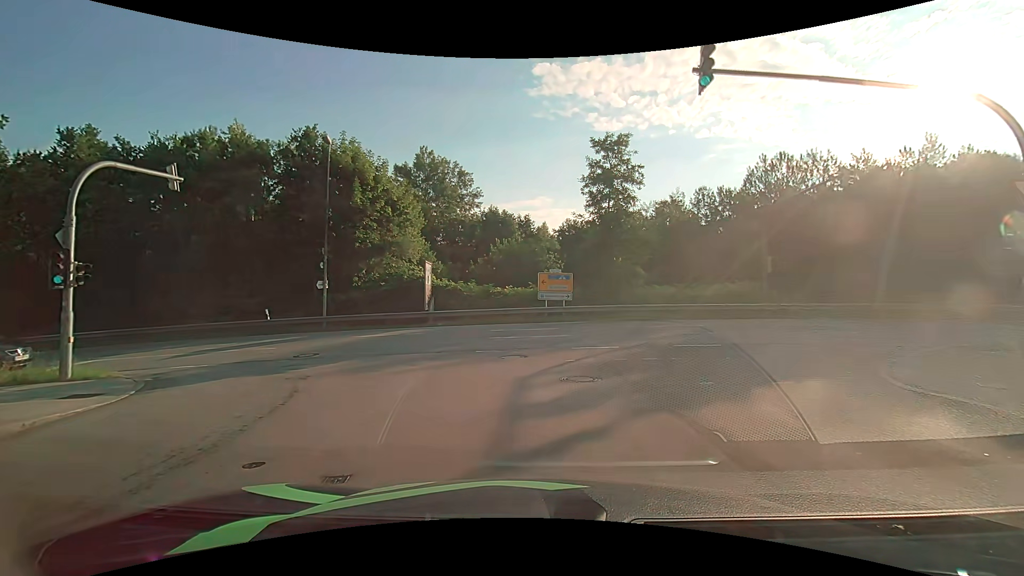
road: residential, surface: asphalt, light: Day
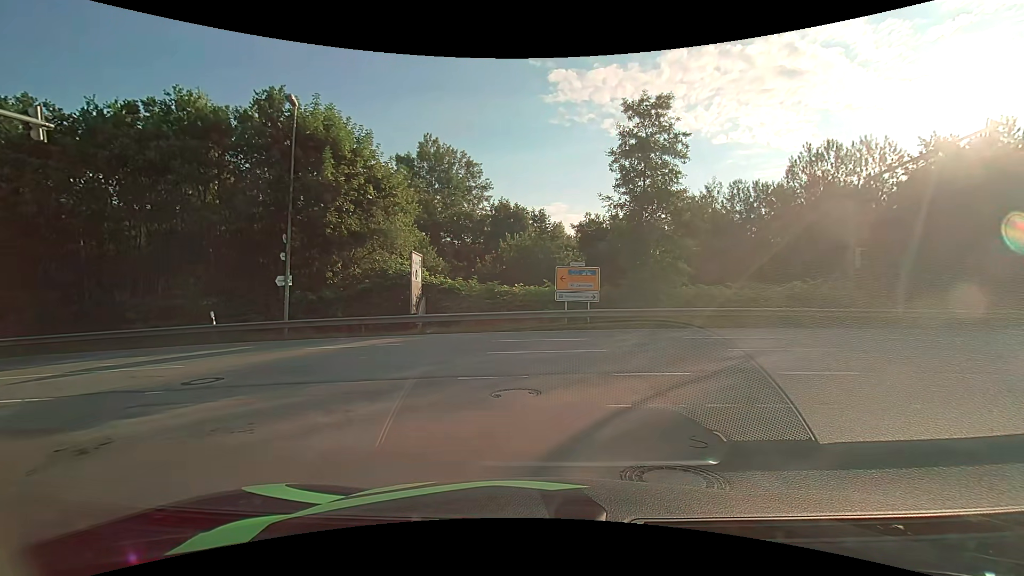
(-0.1, +5.9) m; -2°
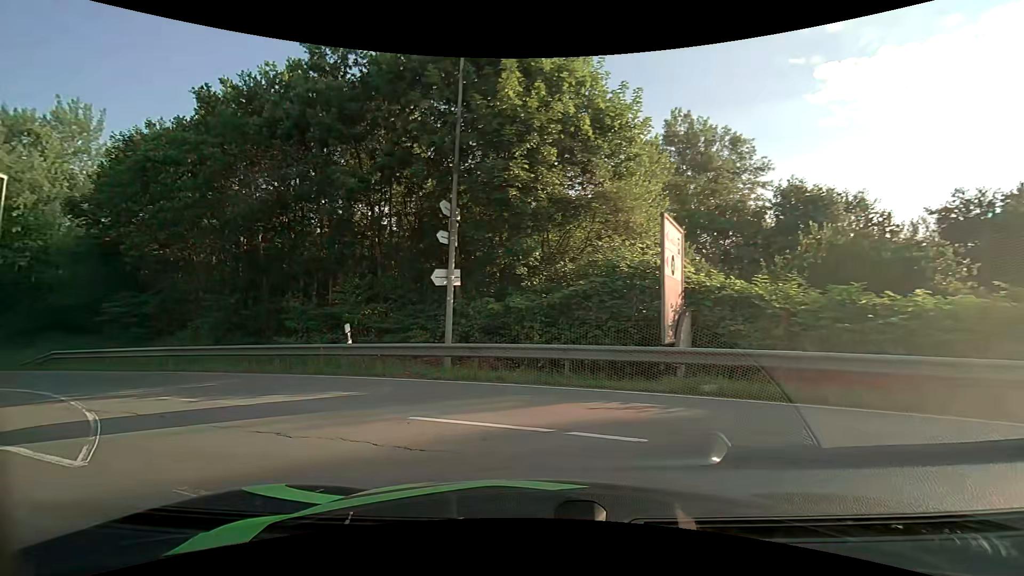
(-1.9, +10.7) m; -29°
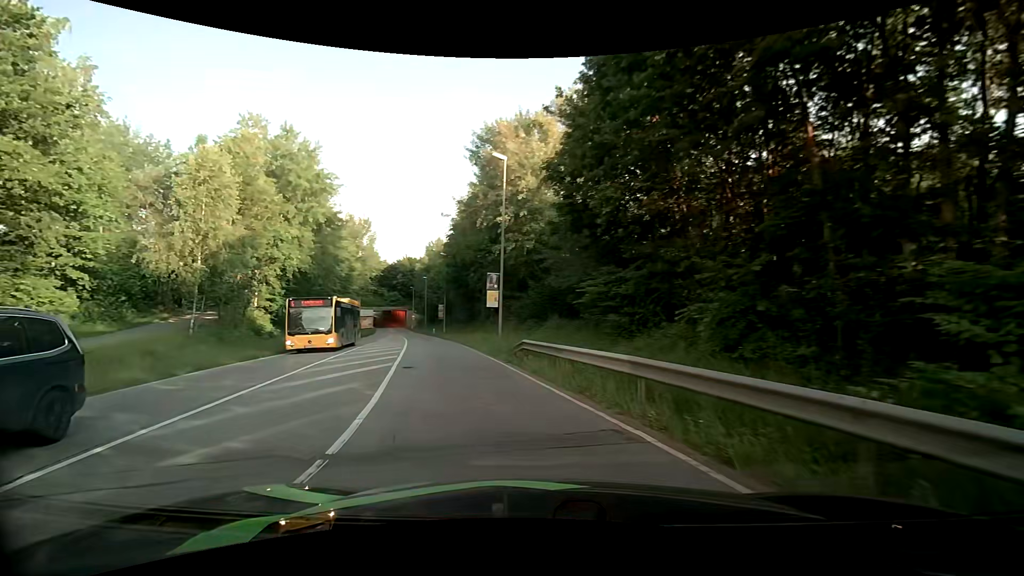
(-5.1, +11.3) m; -50°
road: secondary
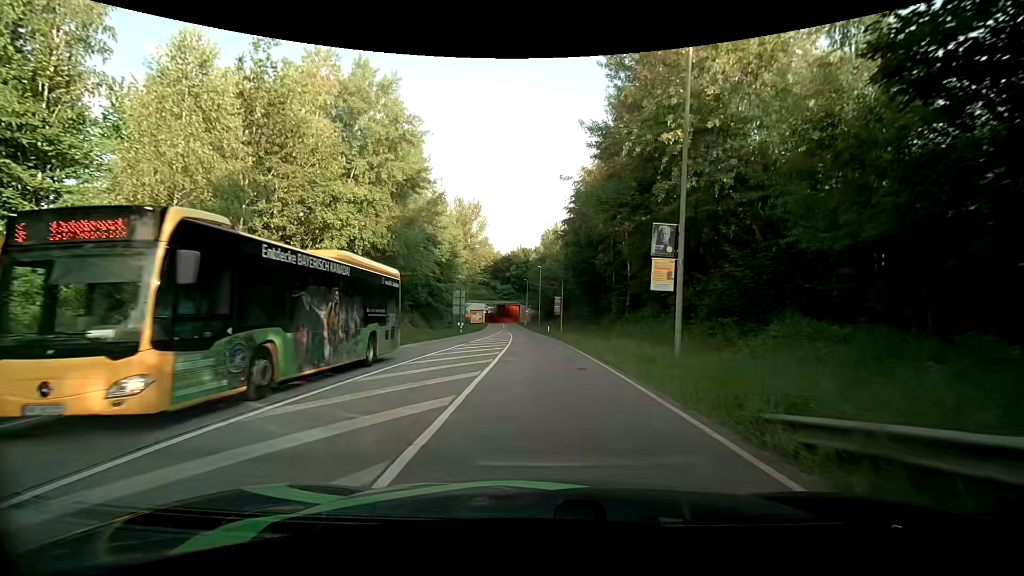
(-2.3, +12.9) m; -14°
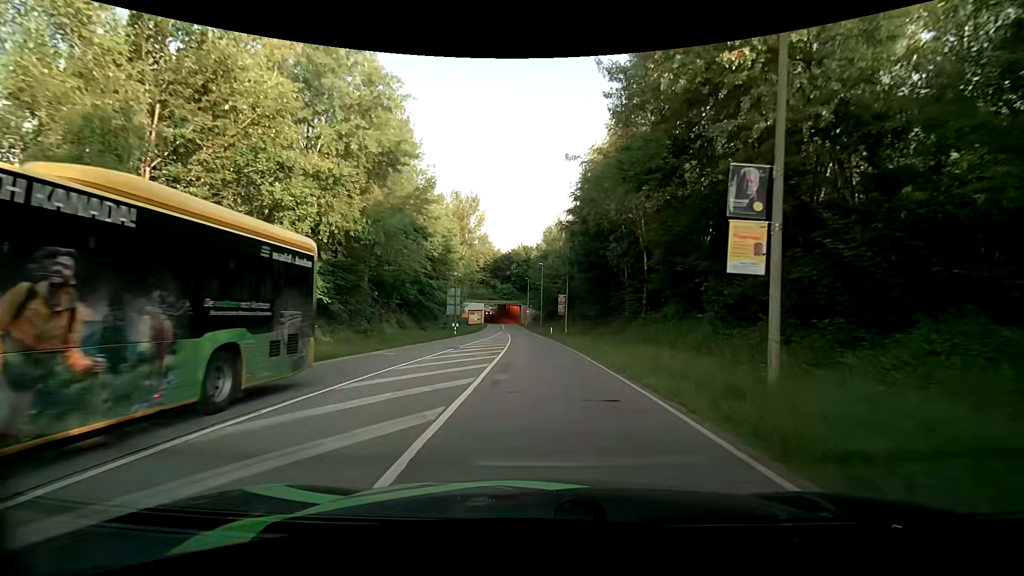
(0.0, +5.4) m; 0°
(0, +10) (0, +20) (0, +30) (-1, +40) (-1, +50) (-2, +60) (-2, +70) (-3, +80) (-4, +90) (-5, +100) m
